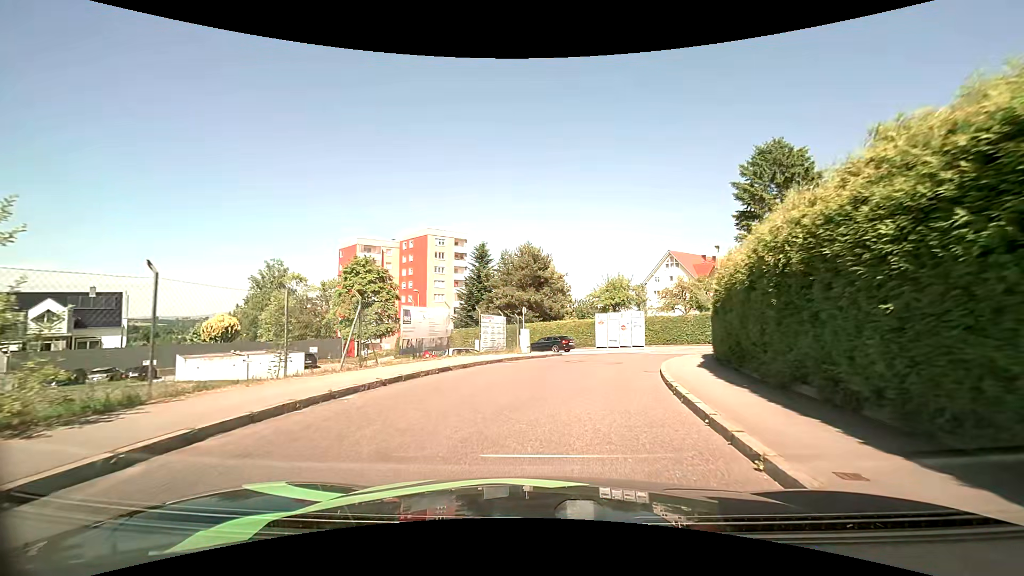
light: Day
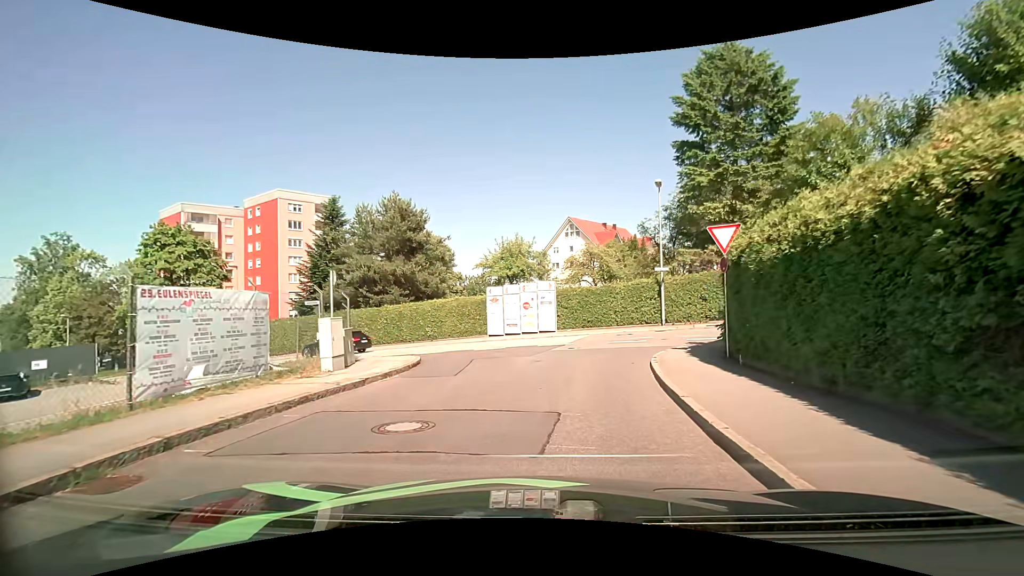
(+1.4, +14.6) m; +13°
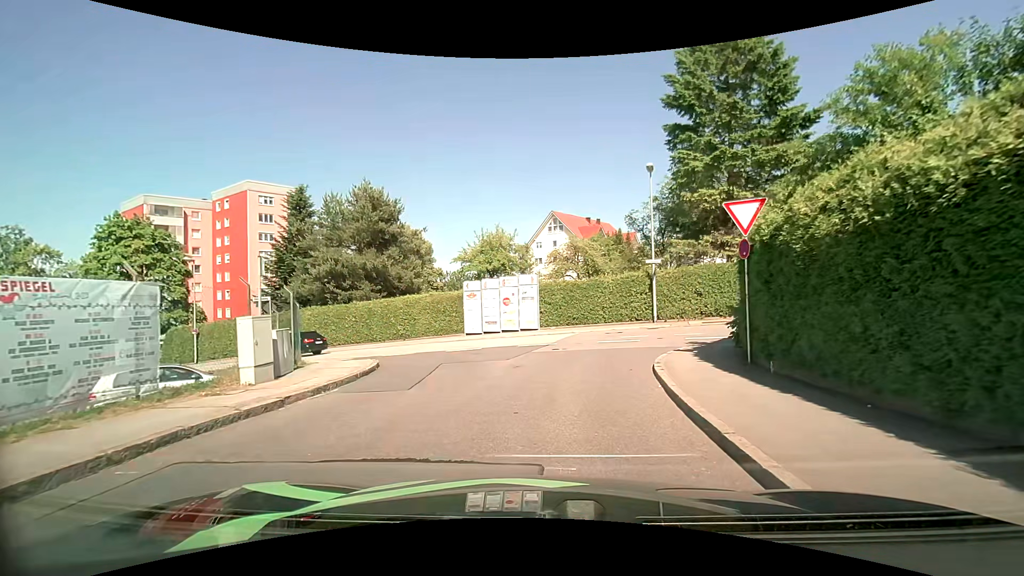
(0.0, +2.5) m; +1°
(0, +10) (+1, +20) (-6, +27) (-15, +31) (-24, +35) (-33, +39) (-43, +43) (-52, +47) (-60, +52) (-69, +56) m
